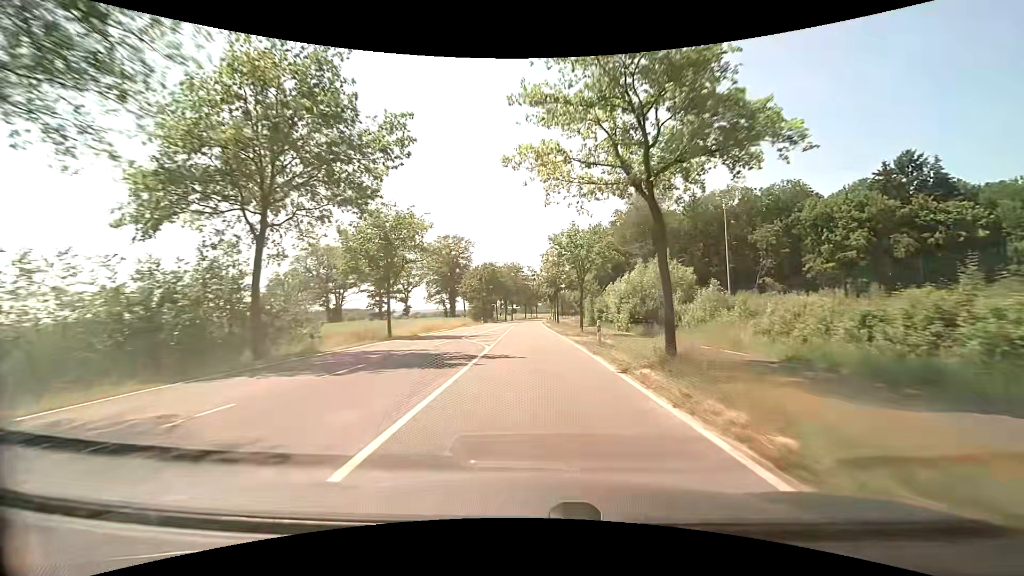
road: secondary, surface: asphalt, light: Day
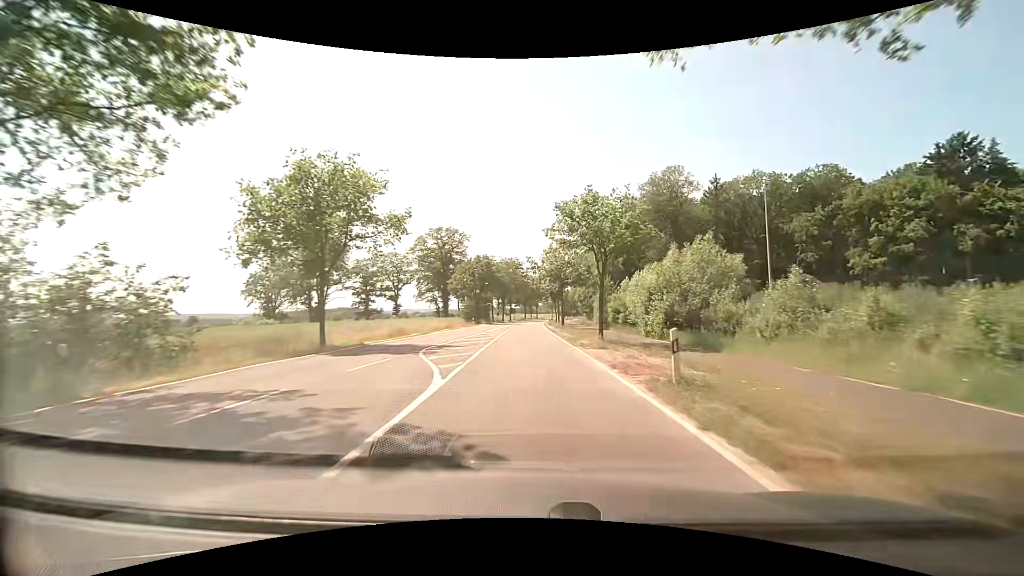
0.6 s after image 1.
(0.0, +10.9) m; 0°
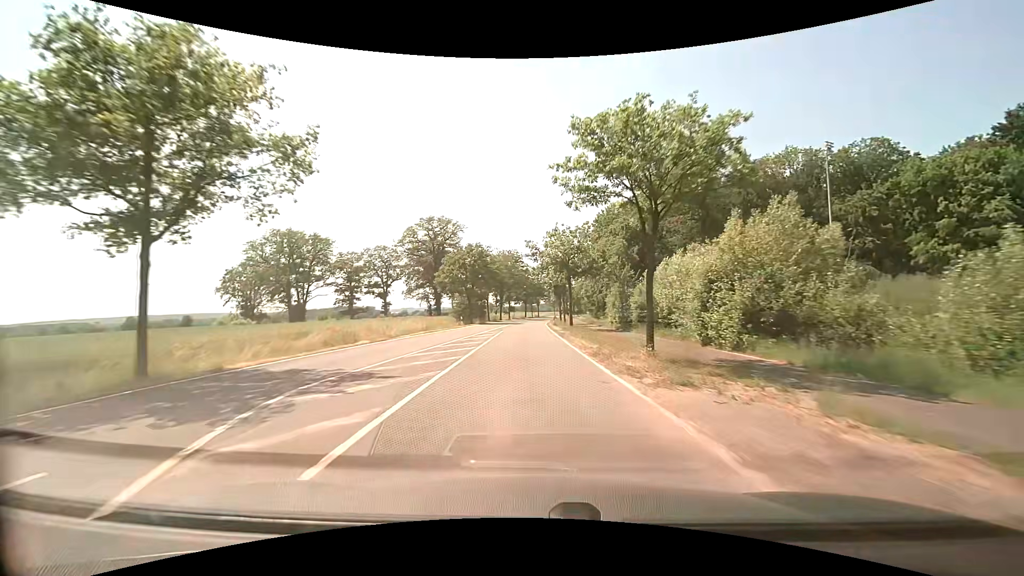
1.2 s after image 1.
(0.0, +10.9) m; 0°
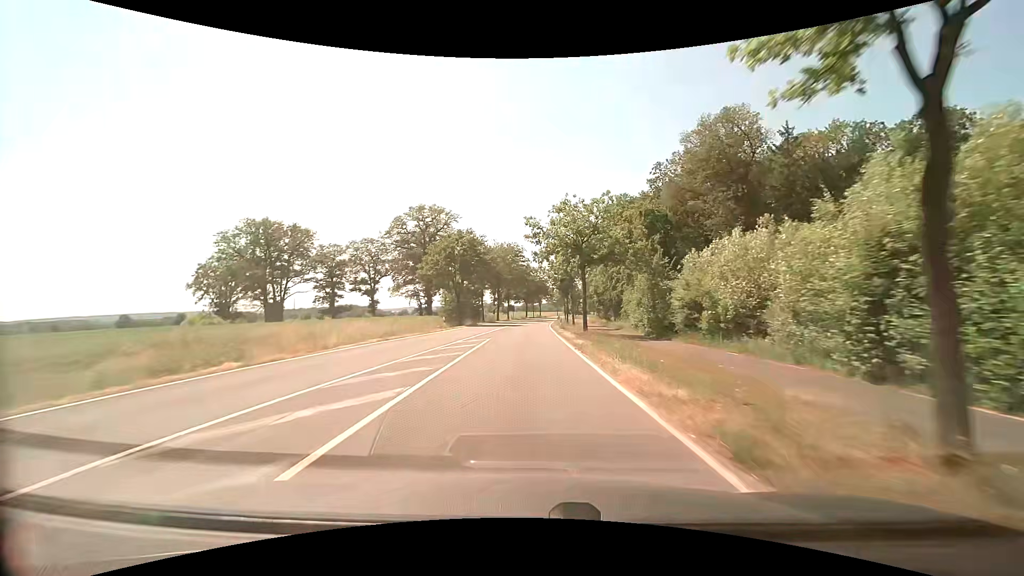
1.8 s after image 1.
(-0.1, +10.8) m; 0°
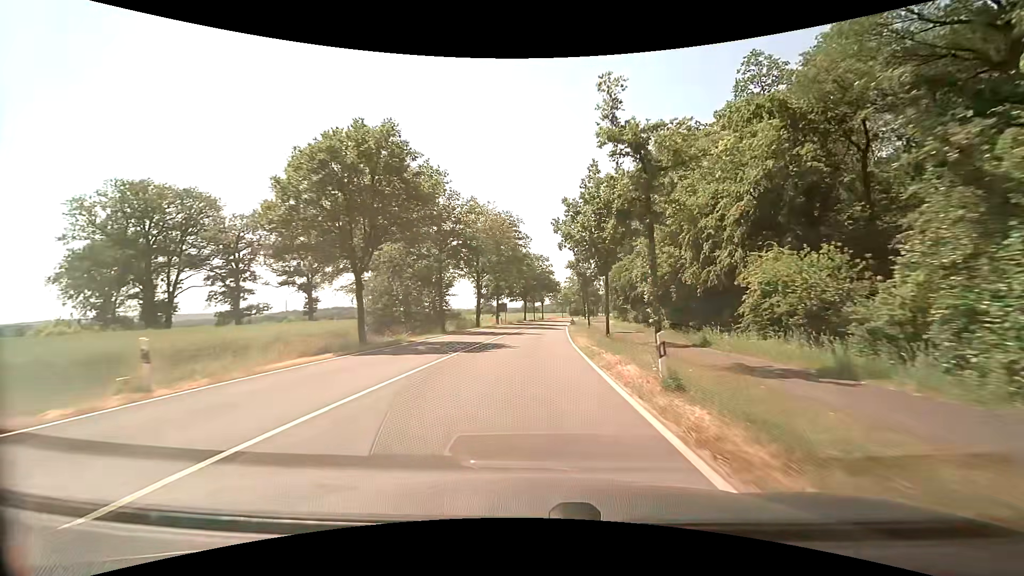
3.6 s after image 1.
(-0.3, +31.7) m; -1°
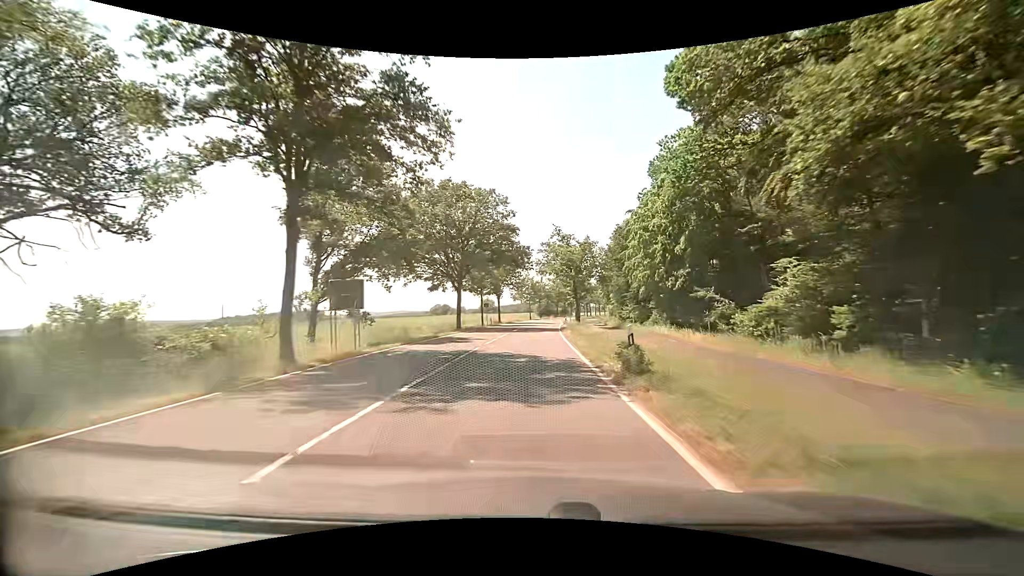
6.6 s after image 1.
(+1.8, +51.7) m; +4°
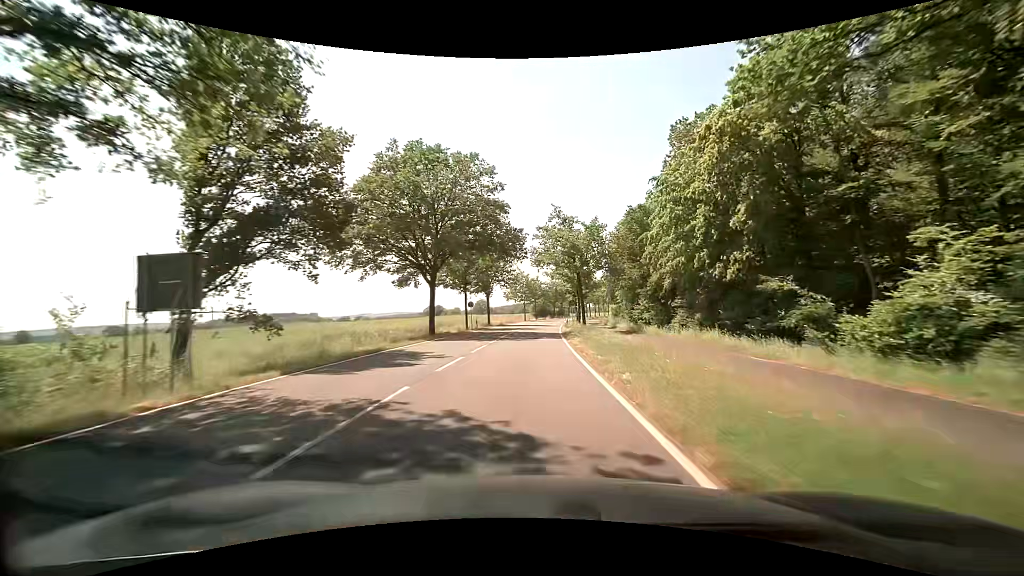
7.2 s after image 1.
(0.0, +10.5) m; 0°
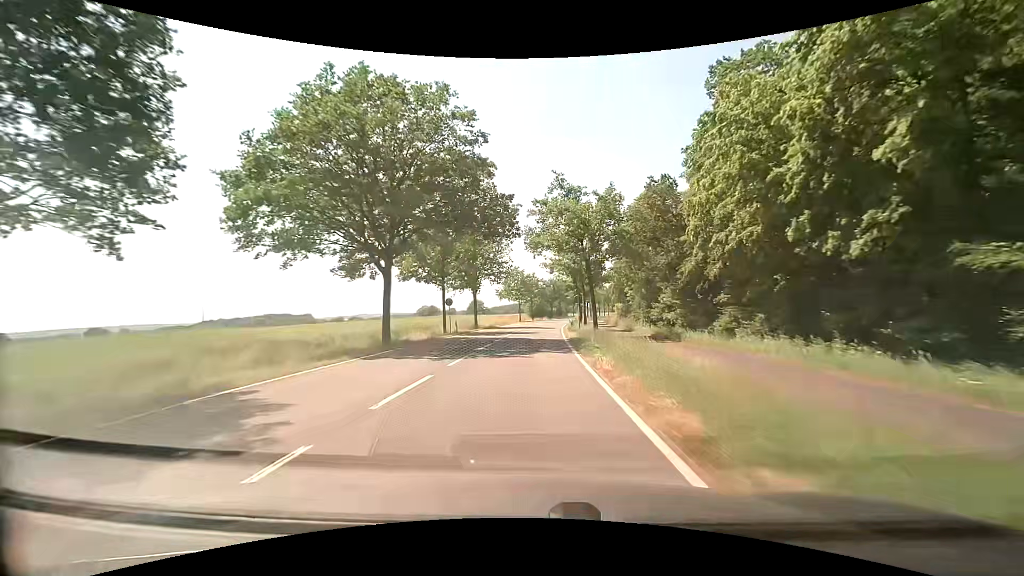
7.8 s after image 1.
(+0.1, +10.6) m; 0°
(0, +10) (0, +20) (+1, +30) (+1, +40) (+2, +50) (+2, +60) (+3, +70) (+4, +80) (+6, +90) (+7, +100) m
